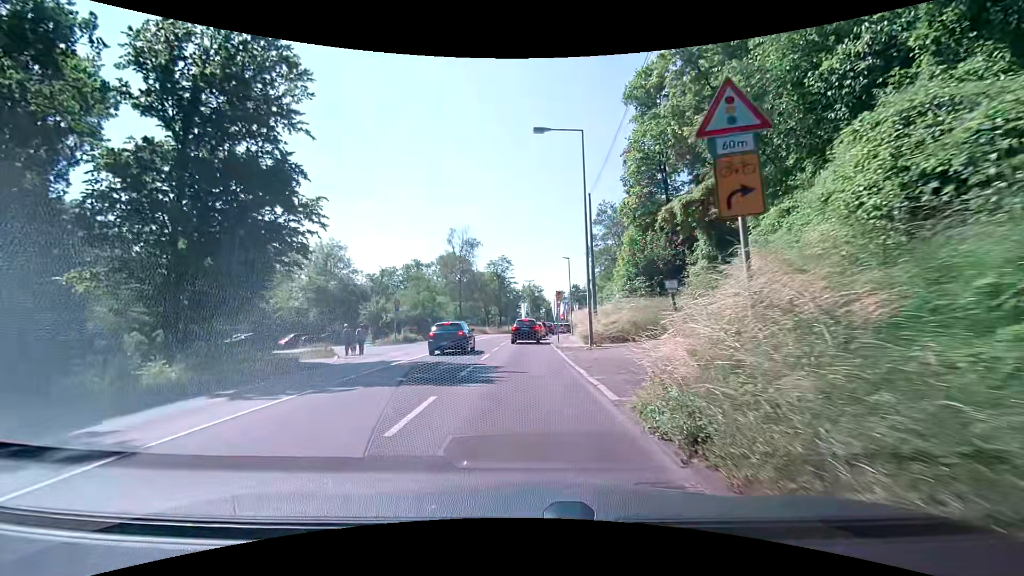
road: secondary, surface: asphalt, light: Day
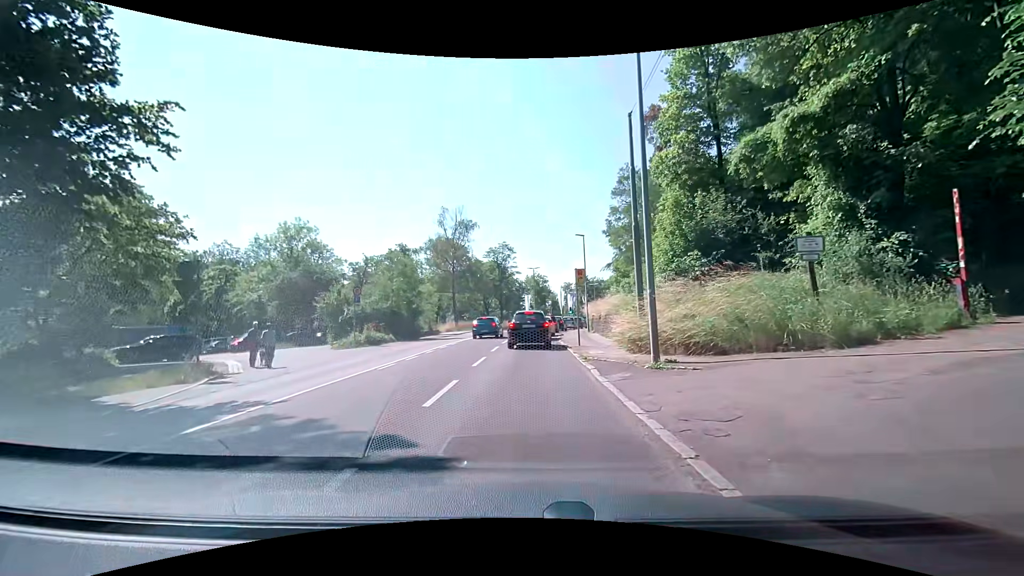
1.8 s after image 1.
(+0.1, +10.4) m; +1°
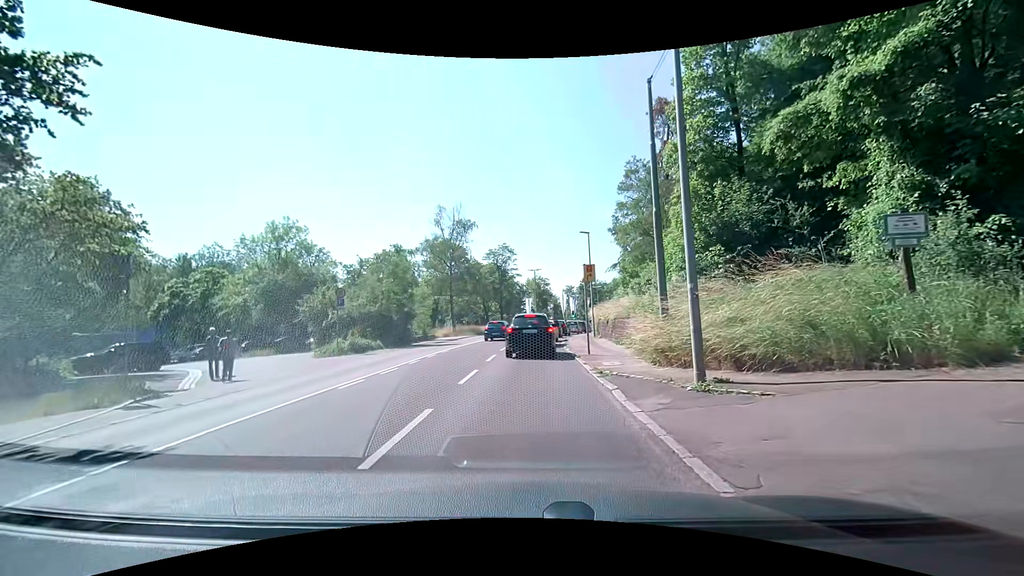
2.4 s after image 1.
(0.0, +2.9) m; -2°
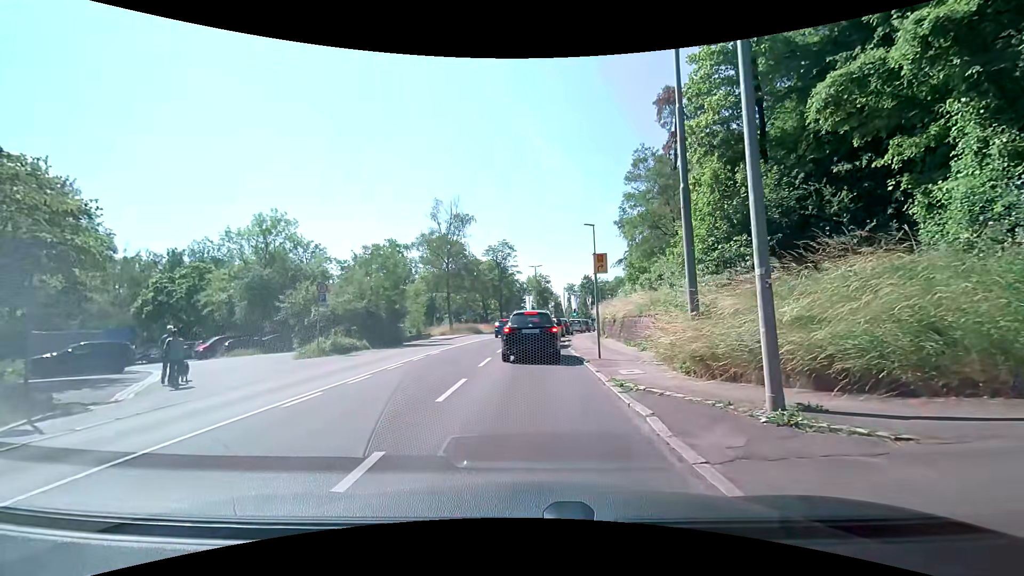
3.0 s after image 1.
(0.0, +2.6) m; +1°
